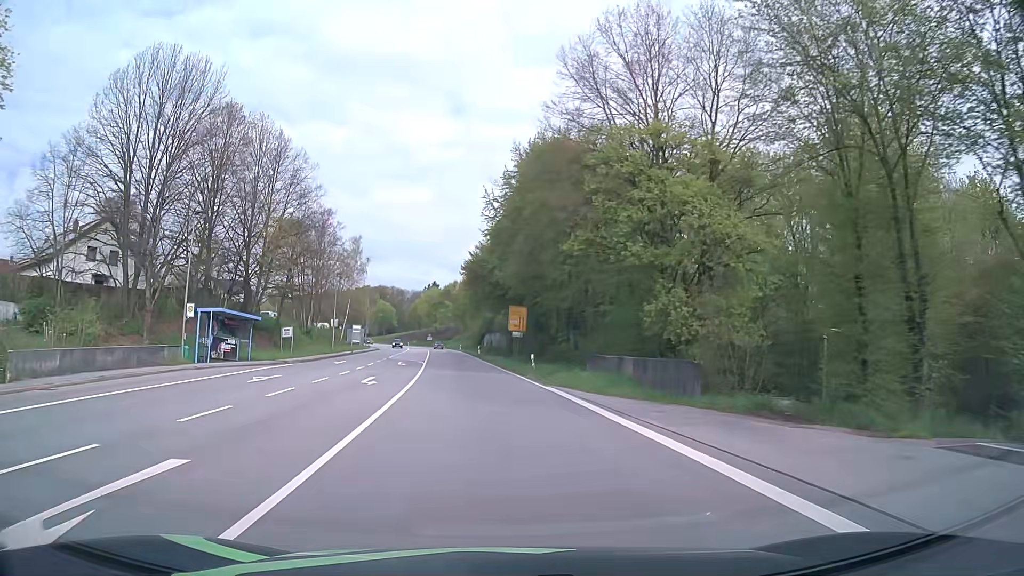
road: primary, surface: asphalt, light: Day
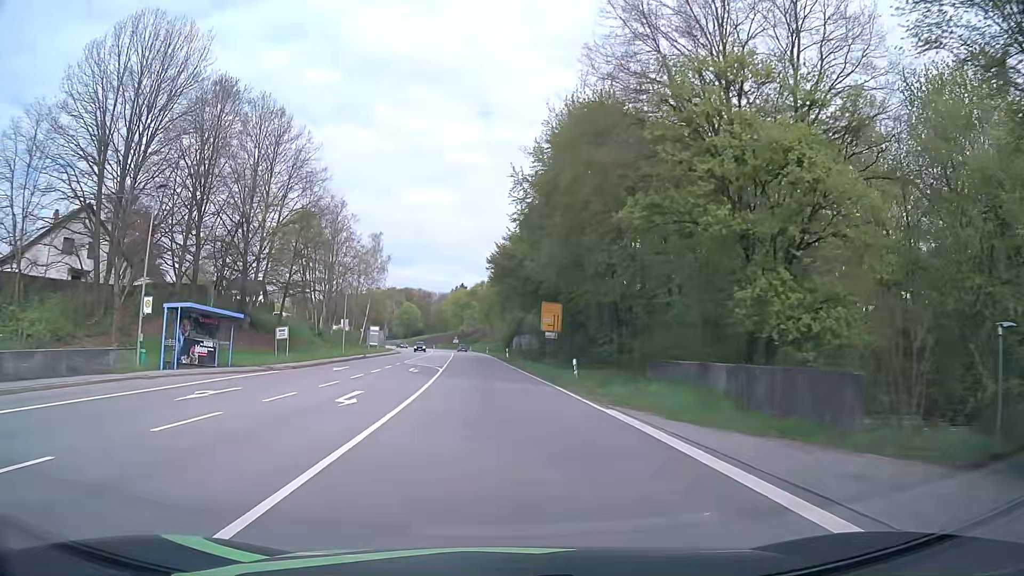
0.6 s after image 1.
(-0.2, +7.6) m; -3°
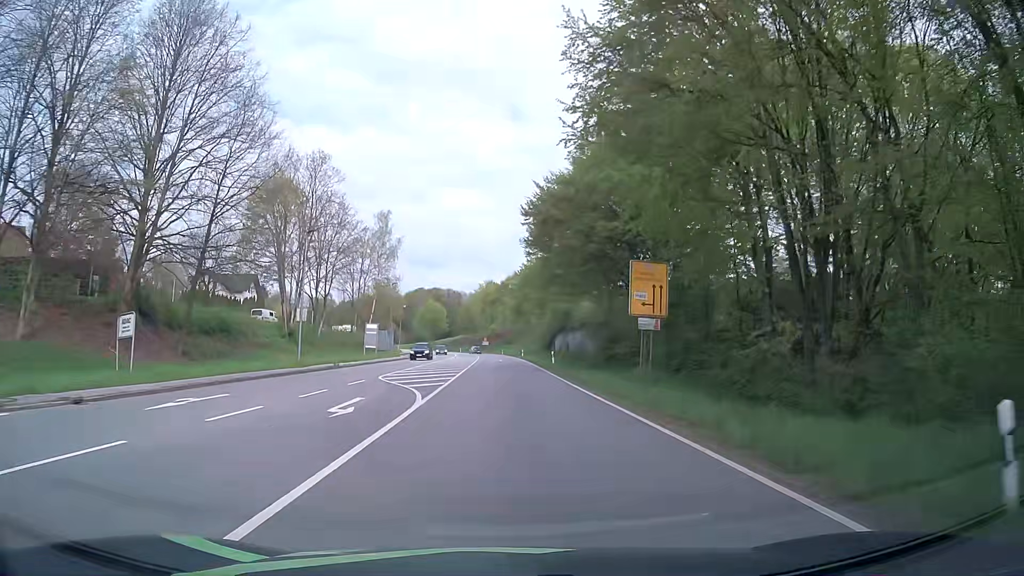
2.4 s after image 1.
(-0.7, +22.7) m; -3°
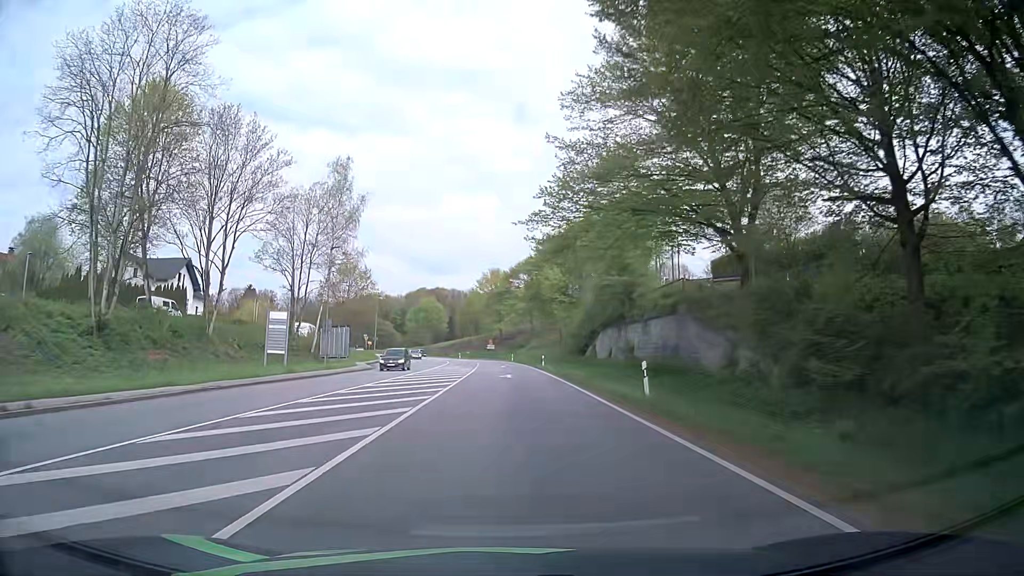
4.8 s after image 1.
(+0.2, +30.4) m; -1°
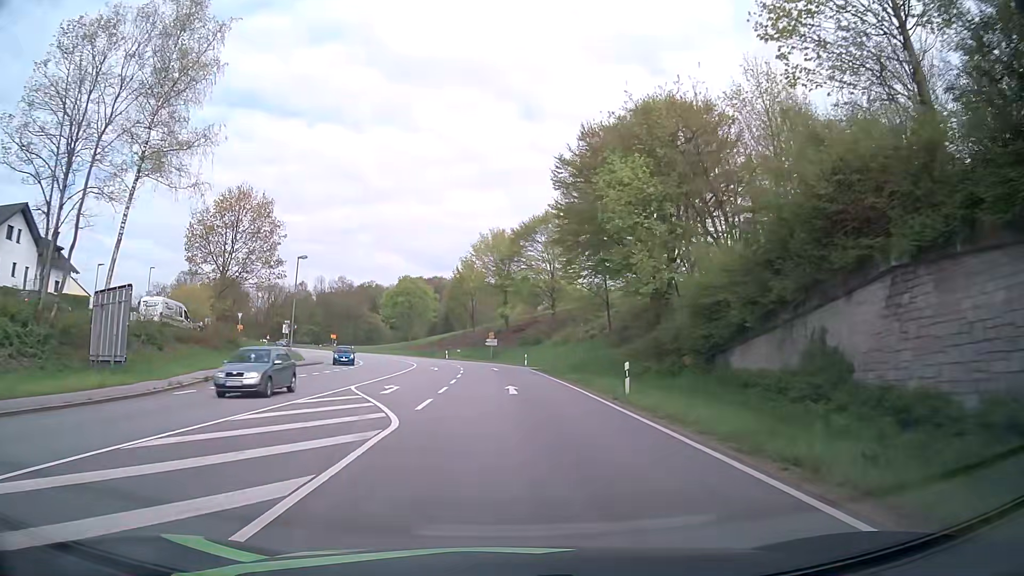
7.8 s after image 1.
(-0.1, +38.0) m; -1°
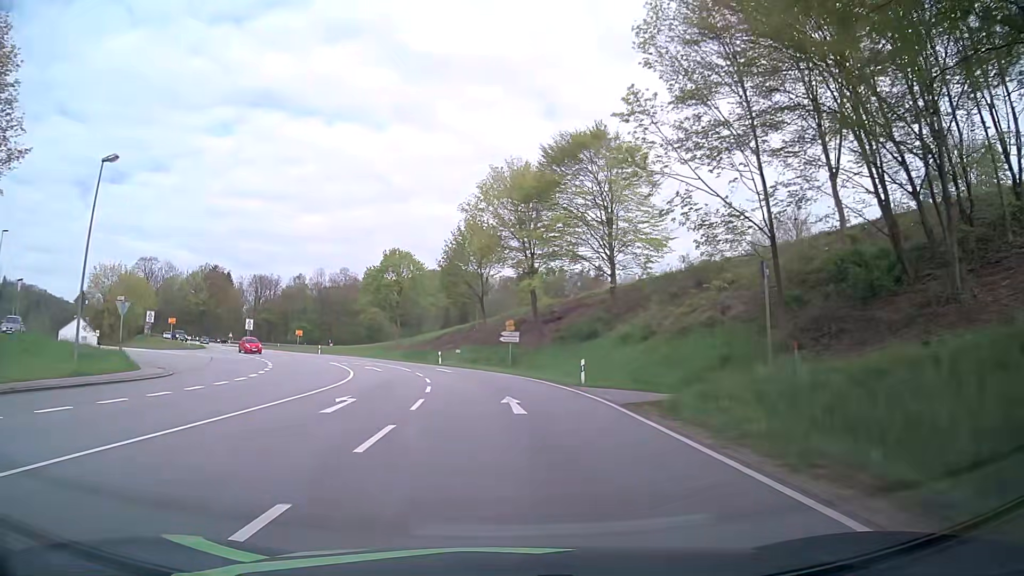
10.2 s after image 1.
(-0.1, +30.7) m; -1°
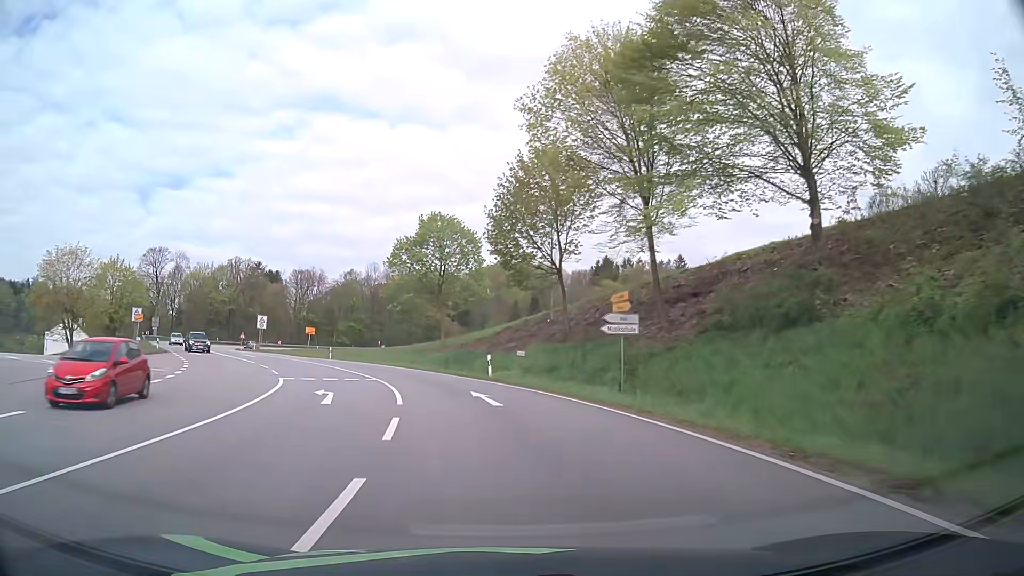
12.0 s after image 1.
(-1.2, +22.9) m; -6°
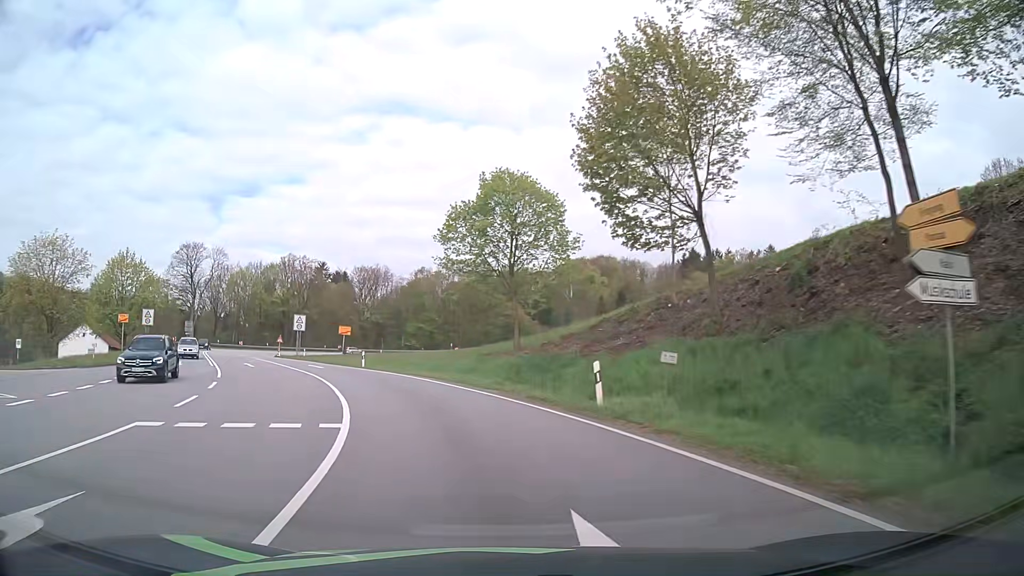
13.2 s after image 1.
(-0.8, +15.3) m; -7°
(-1, +10) (-2, +20) (-6, +29) (-10, +38) (-15, +47) (-20, +56) (-24, +65) (-29, +74) (-32, +83) (-34, +93) m
